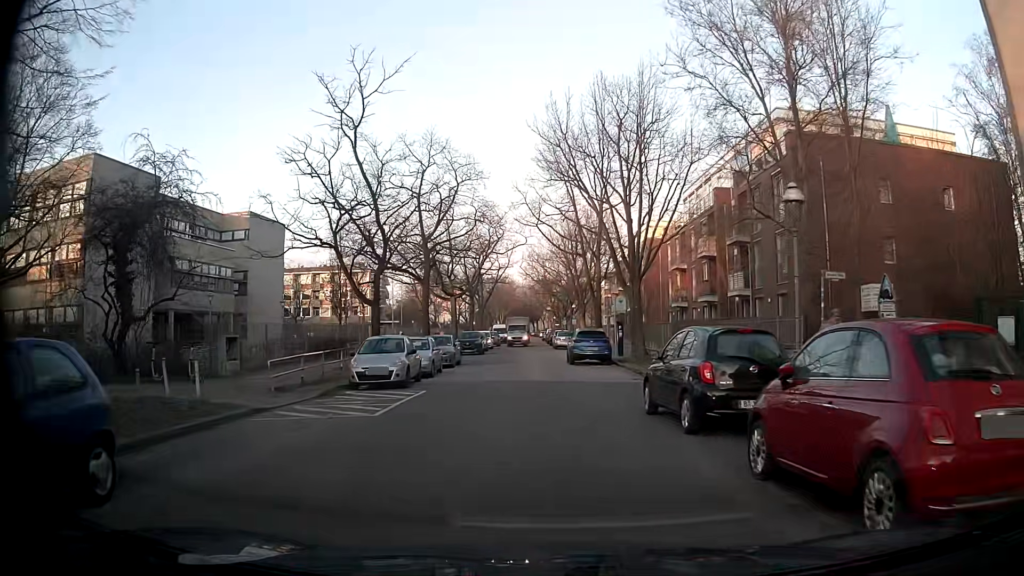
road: residential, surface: asphalt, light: Day
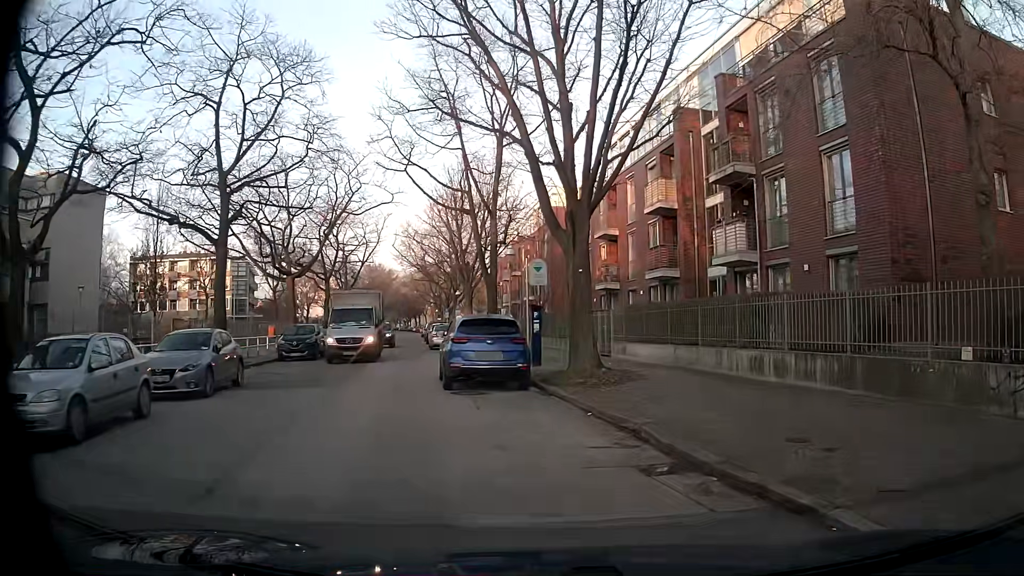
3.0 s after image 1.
(+0.7, +15.5) m; +9°
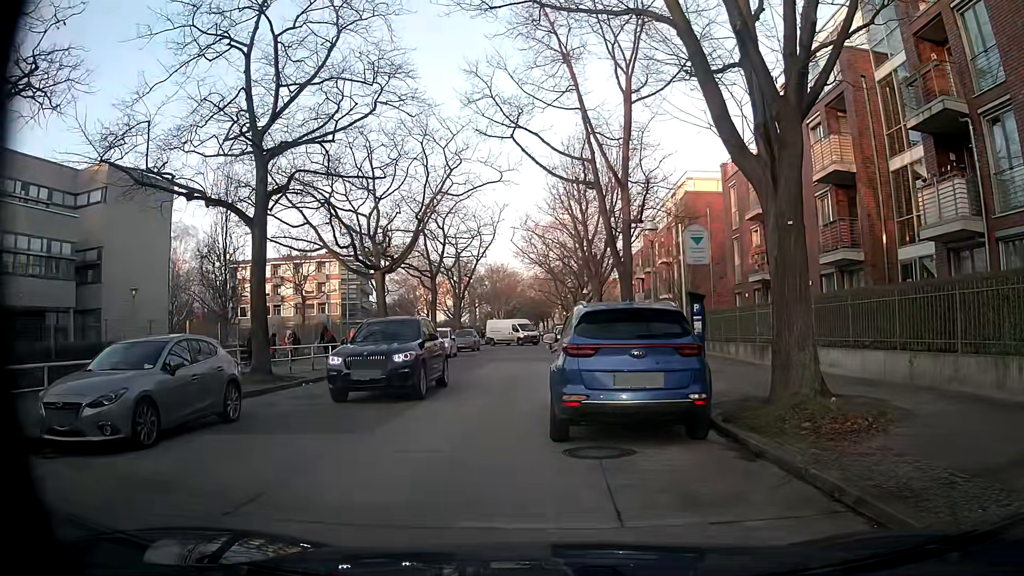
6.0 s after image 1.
(-0.2, +6.4) m; -6°
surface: concrete
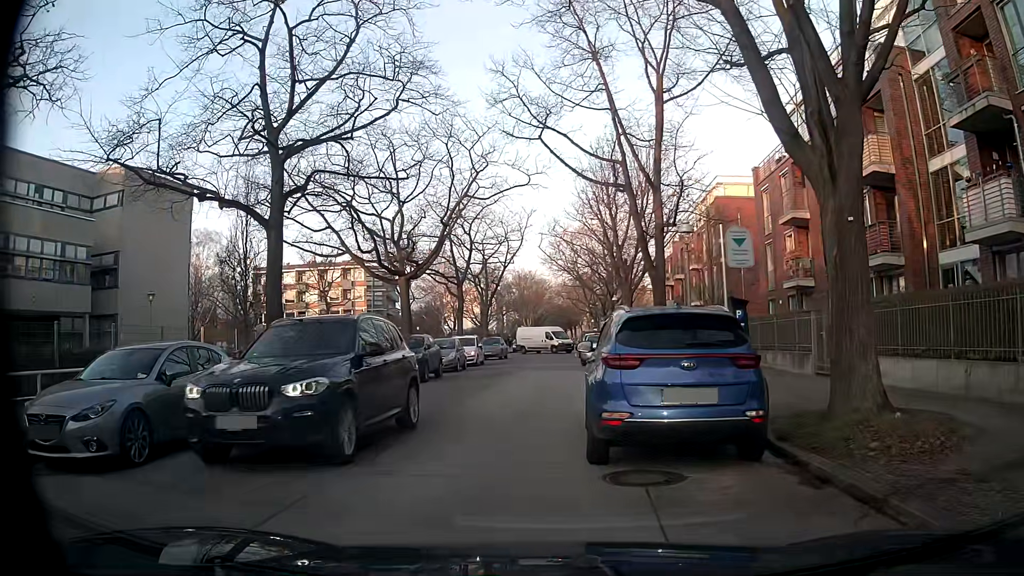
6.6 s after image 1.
(-0.1, +1.0) m; -5°
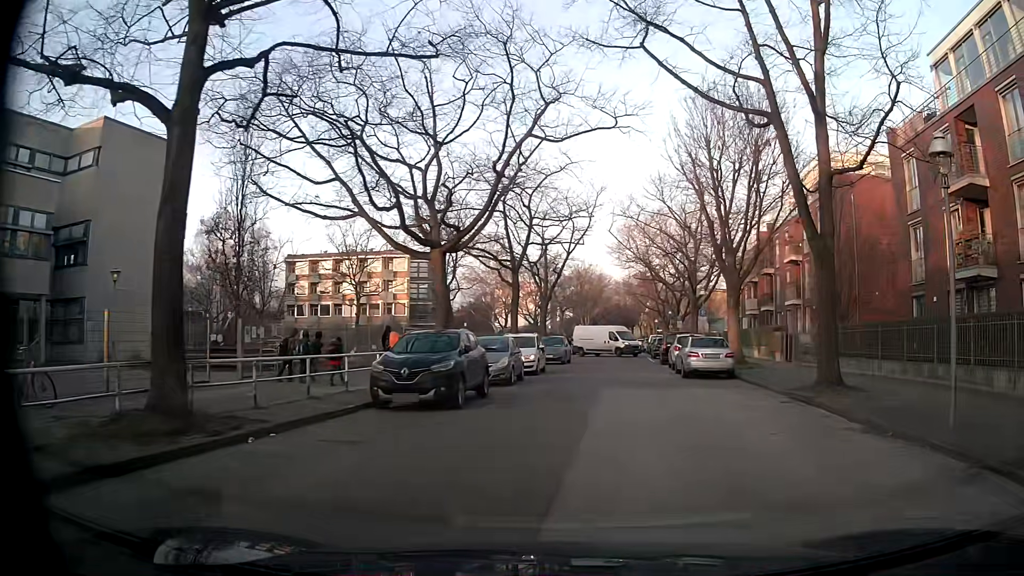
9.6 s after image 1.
(-1.2, +9.4) m; -3°
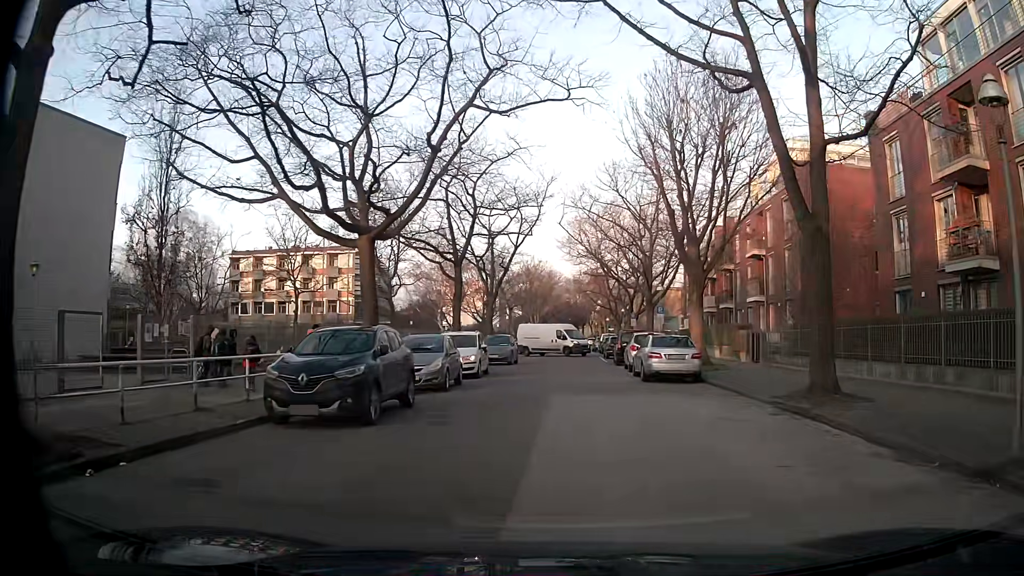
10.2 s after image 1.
(+0.1, +2.8) m; +4°
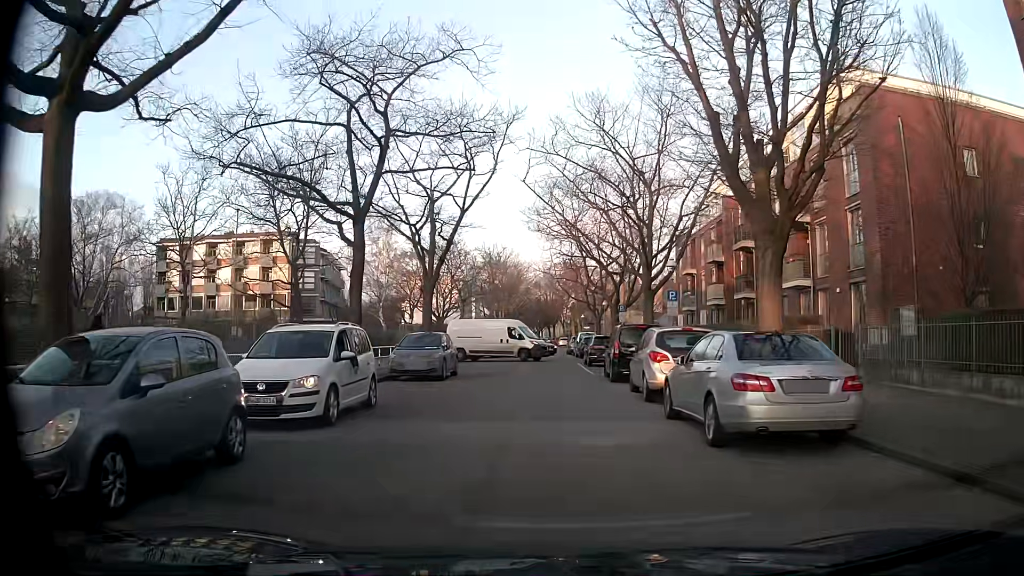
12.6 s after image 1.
(+0.3, +12.9) m; +1°
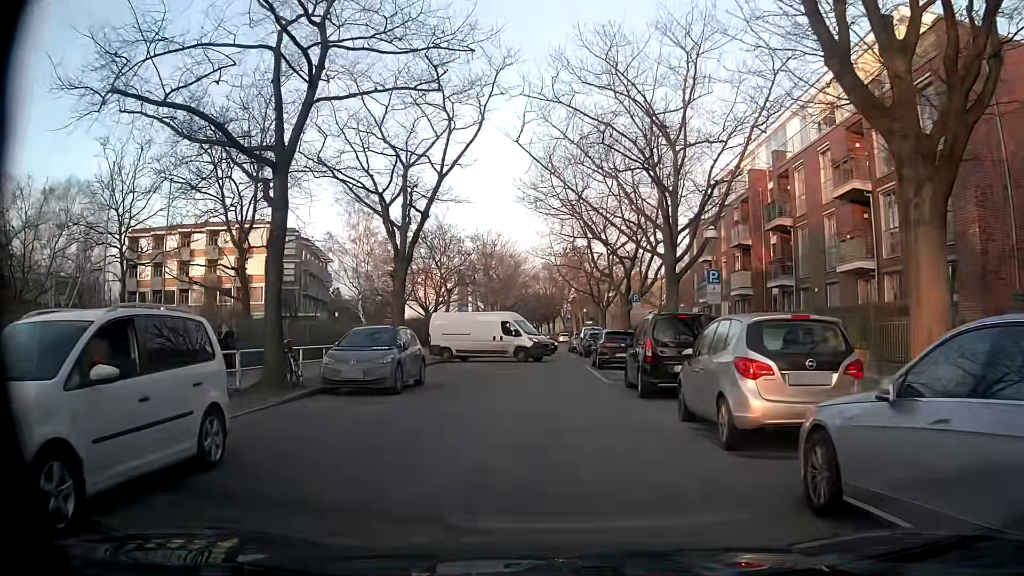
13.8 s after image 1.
(+0.1, +6.5) m; 0°
